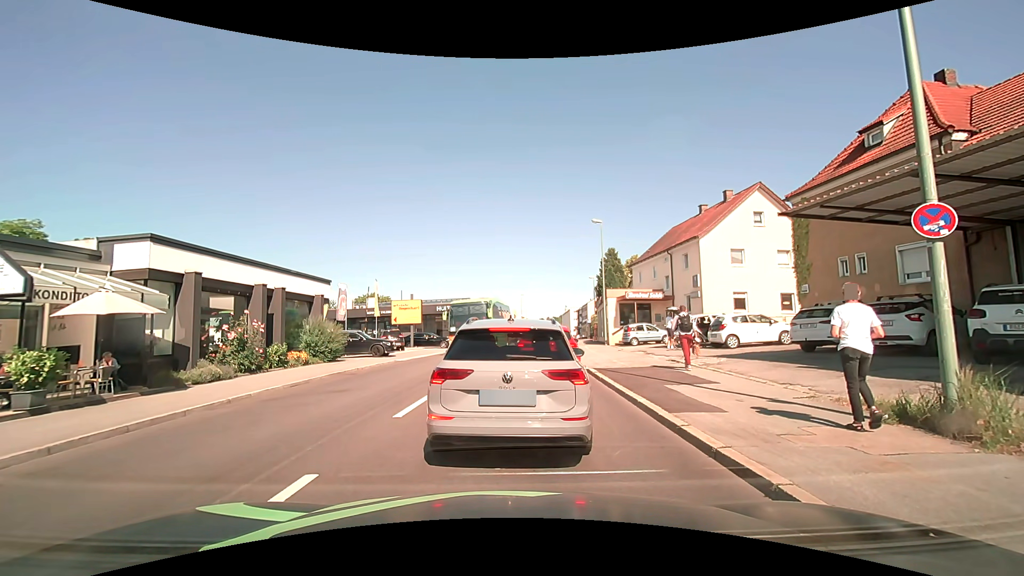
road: tertiary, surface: asphalt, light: Day
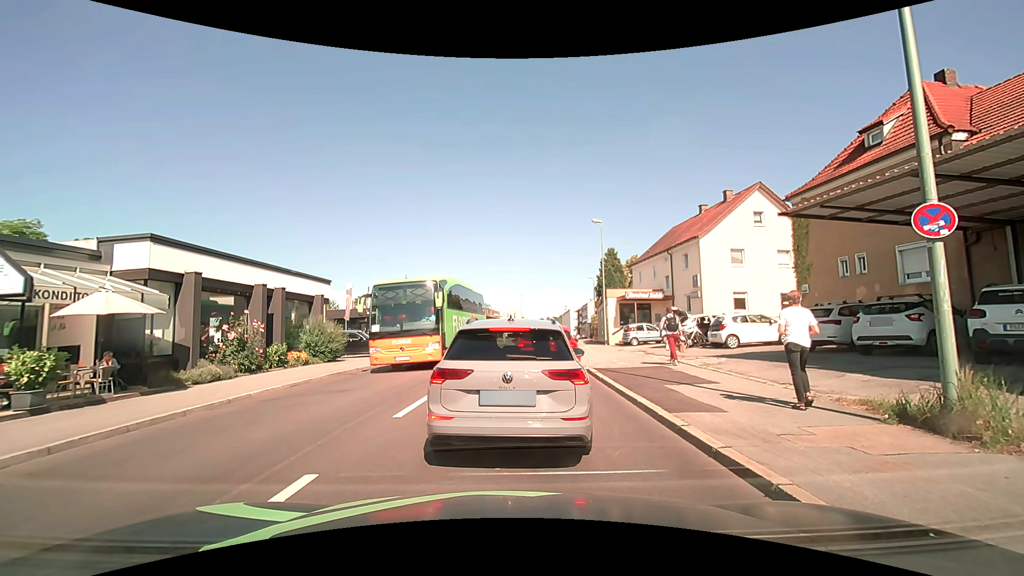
(0.0, 0.0) m; 0°
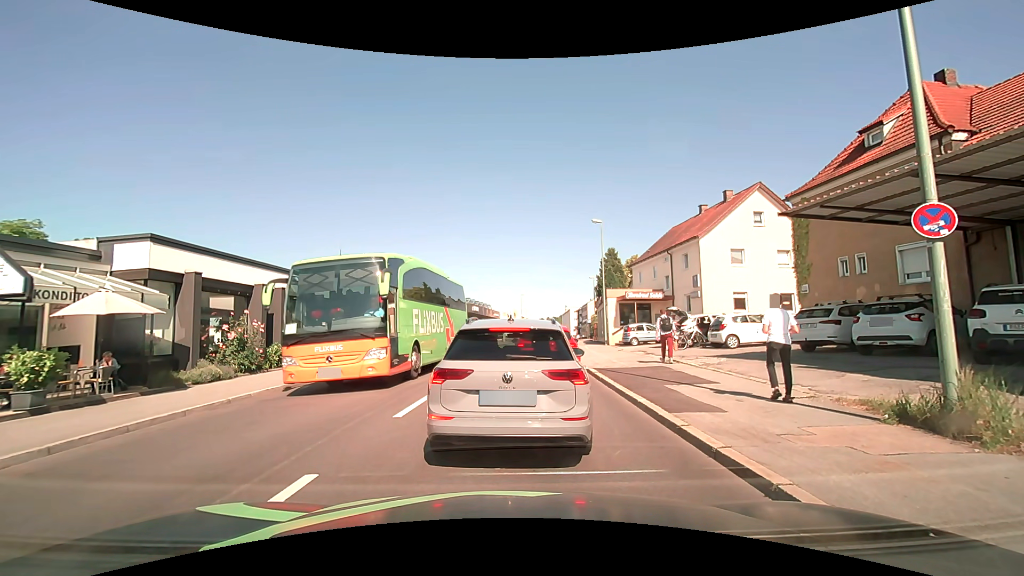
(0.0, 0.0) m; 0°
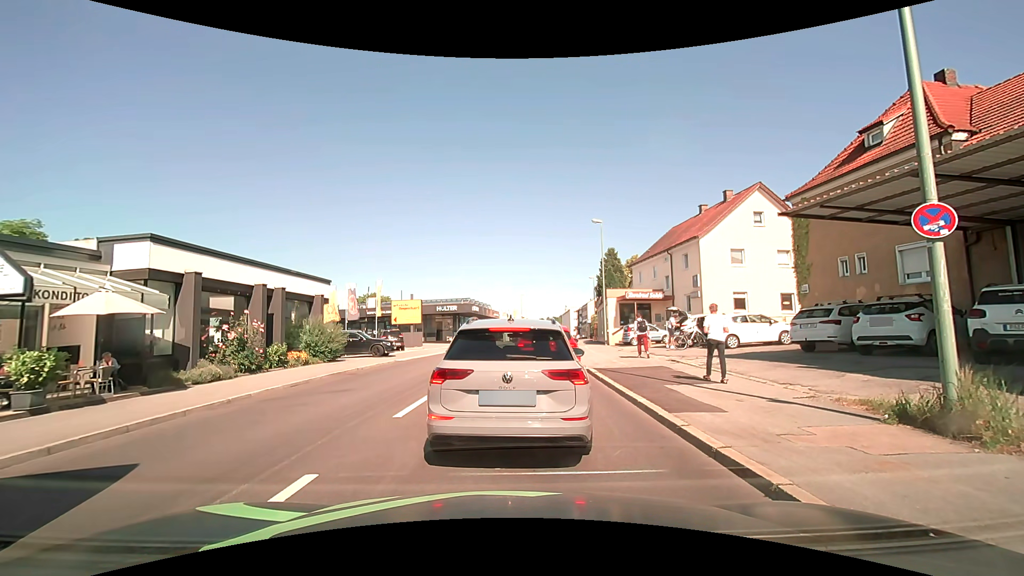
(0.0, 0.0) m; 0°
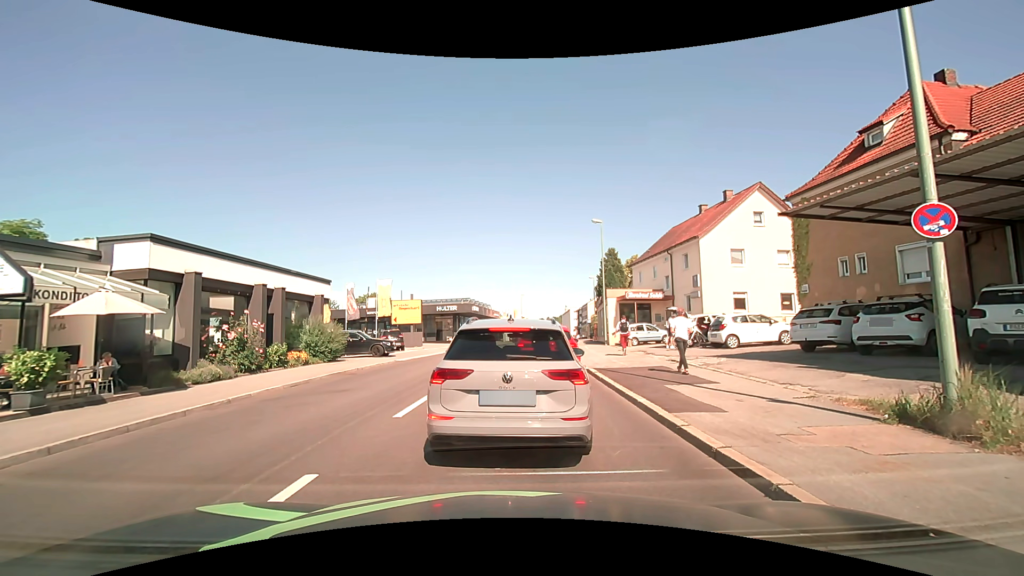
(0.0, 0.0) m; 0°
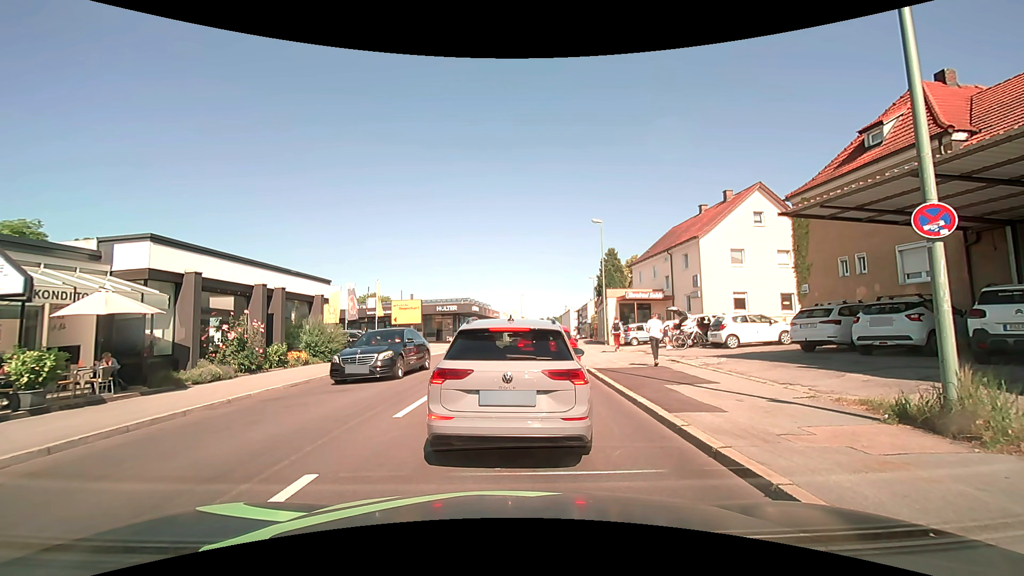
(0.0, 0.0) m; 0°
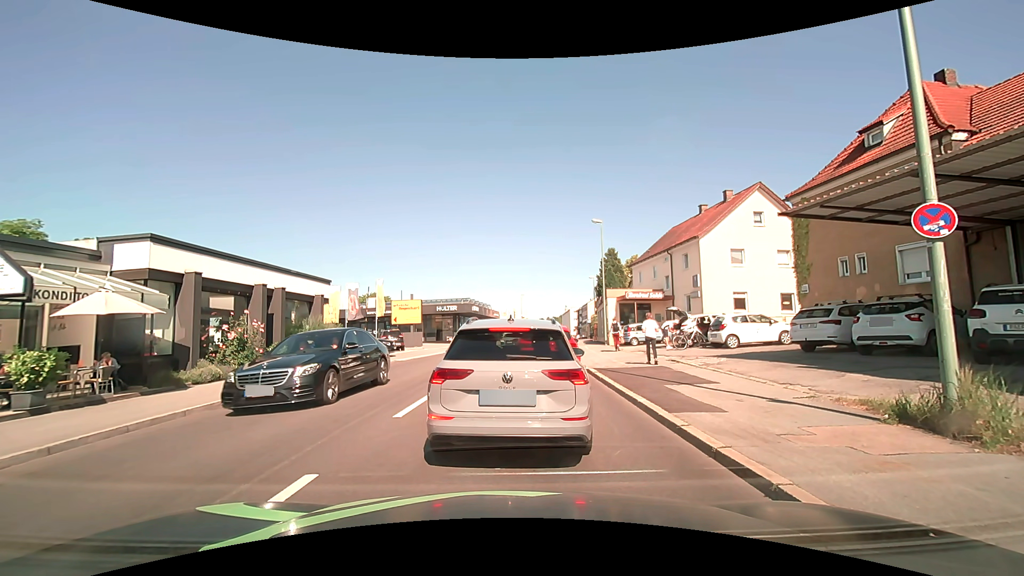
(0.0, 0.0) m; 0°
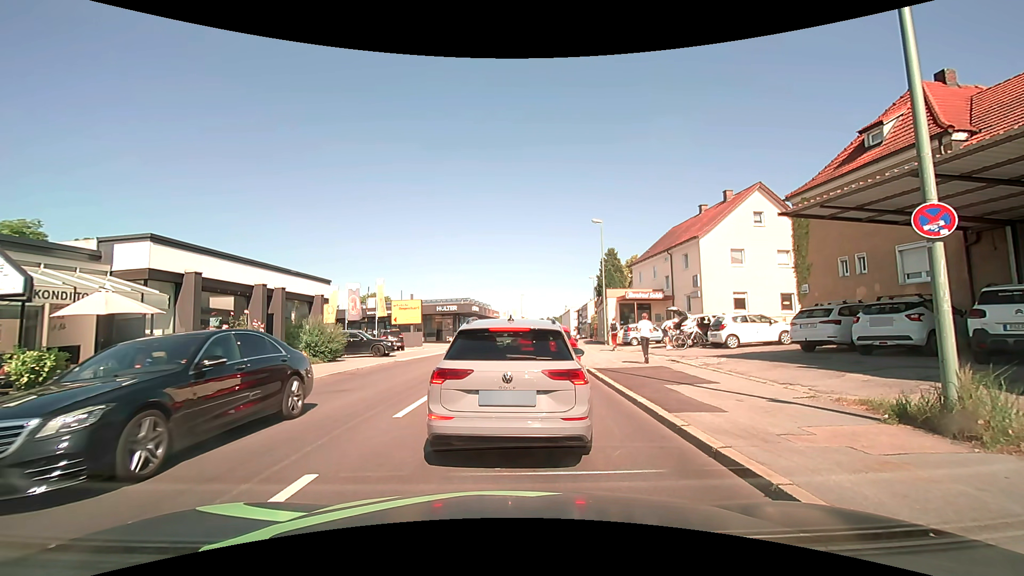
(0.0, 0.0) m; 0°
(0, +10) (+1, +20) (+2, +30) (+3, +40) (+4, +50) (+6, +60) (+7, +70) (+9, +79) (+10, +89) (+7, +98) m
